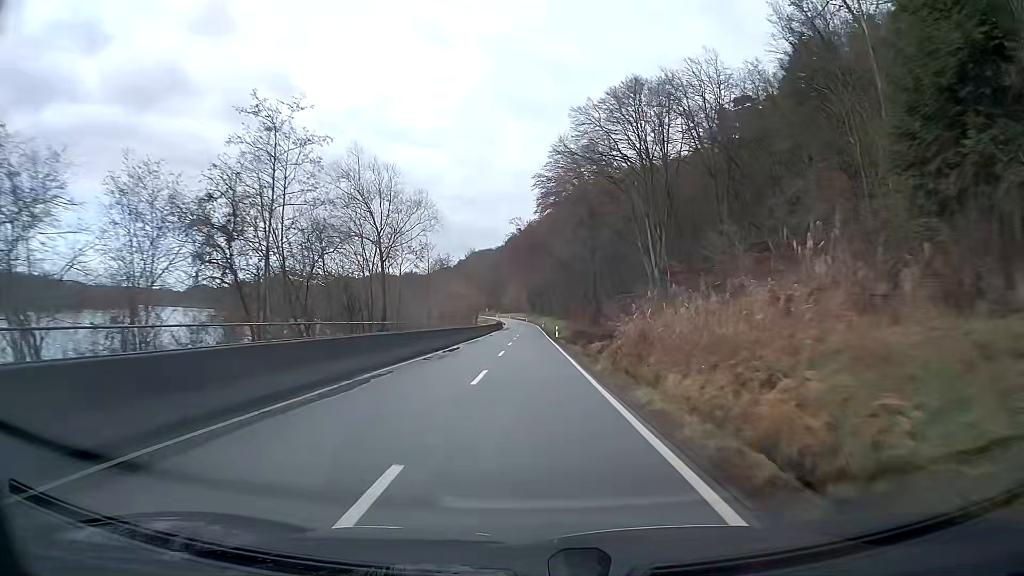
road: secondary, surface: asphalt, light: Day
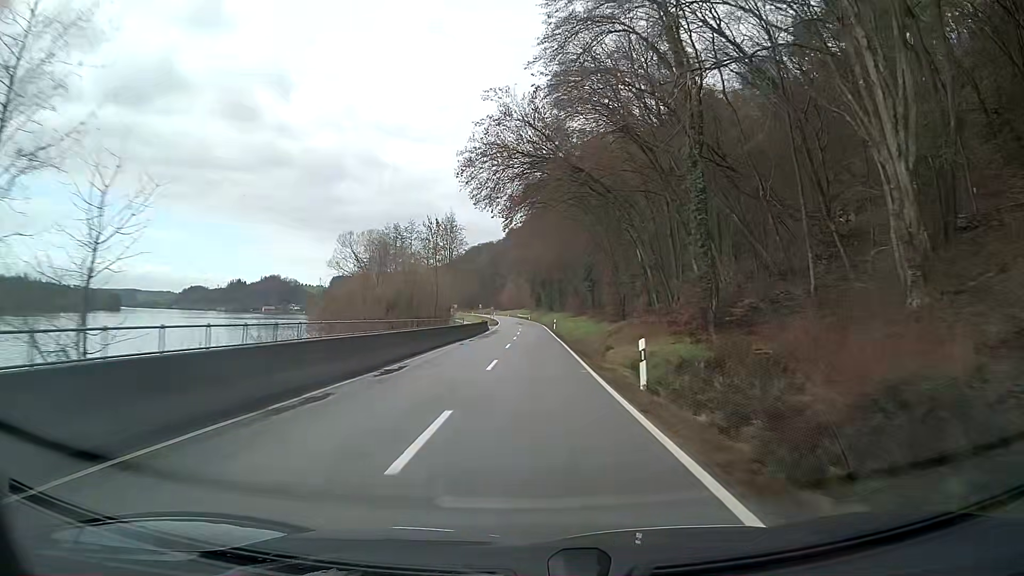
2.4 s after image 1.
(0.0, +44.3) m; 0°
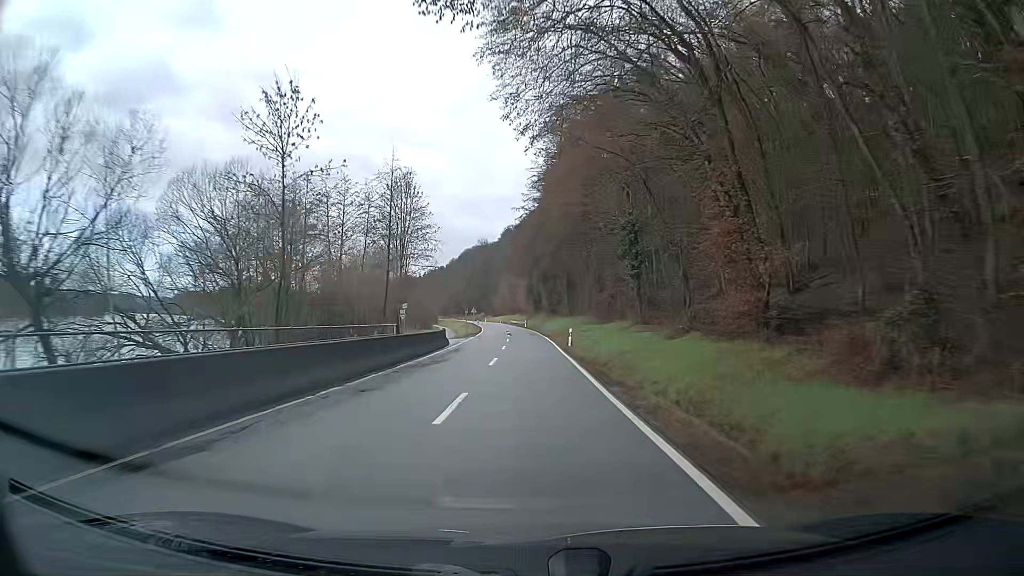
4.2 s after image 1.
(-0.2, +32.9) m; 0°
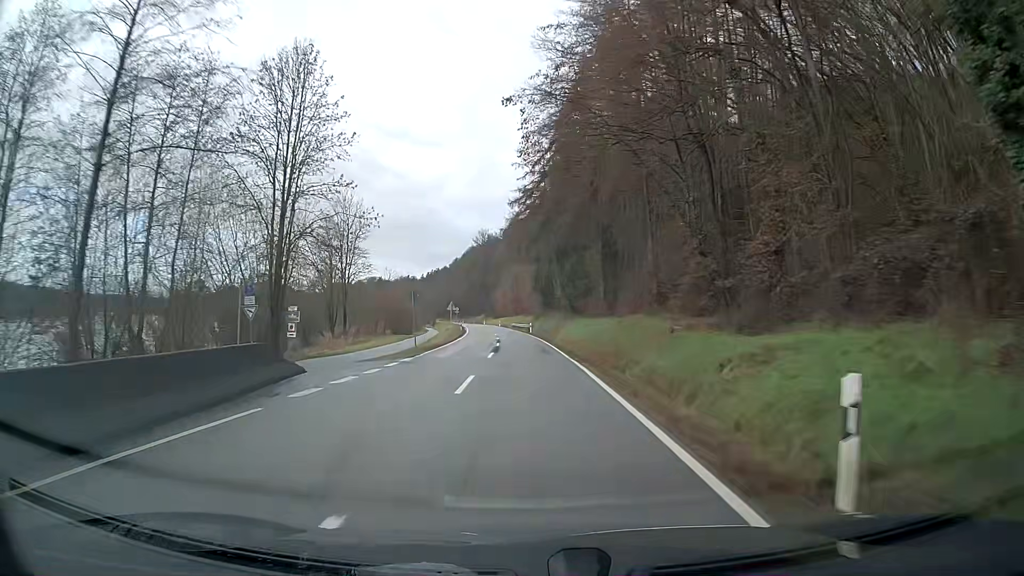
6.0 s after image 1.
(0.0, +32.7) m; -1°
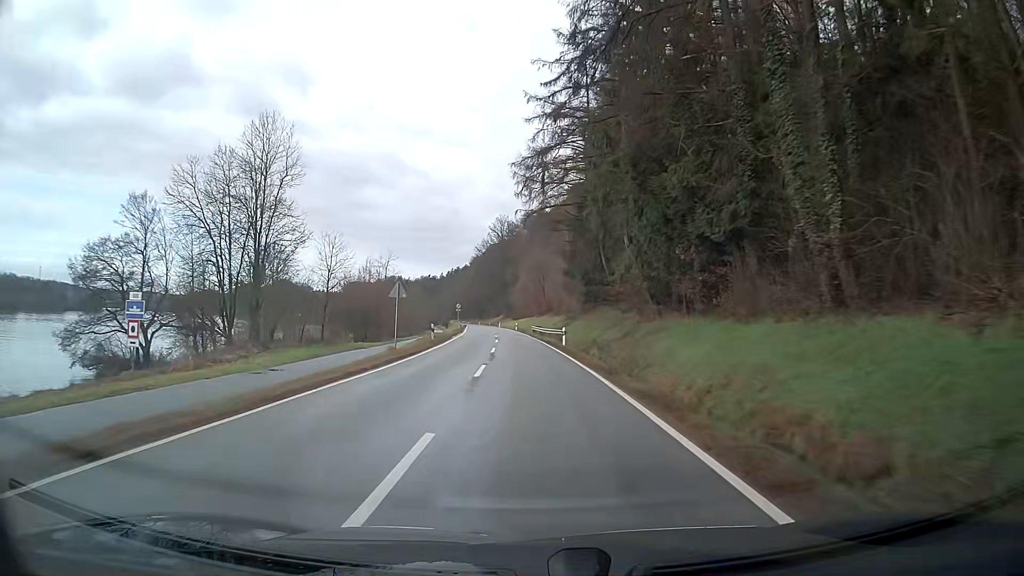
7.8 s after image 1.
(-0.6, +32.6) m; -2°
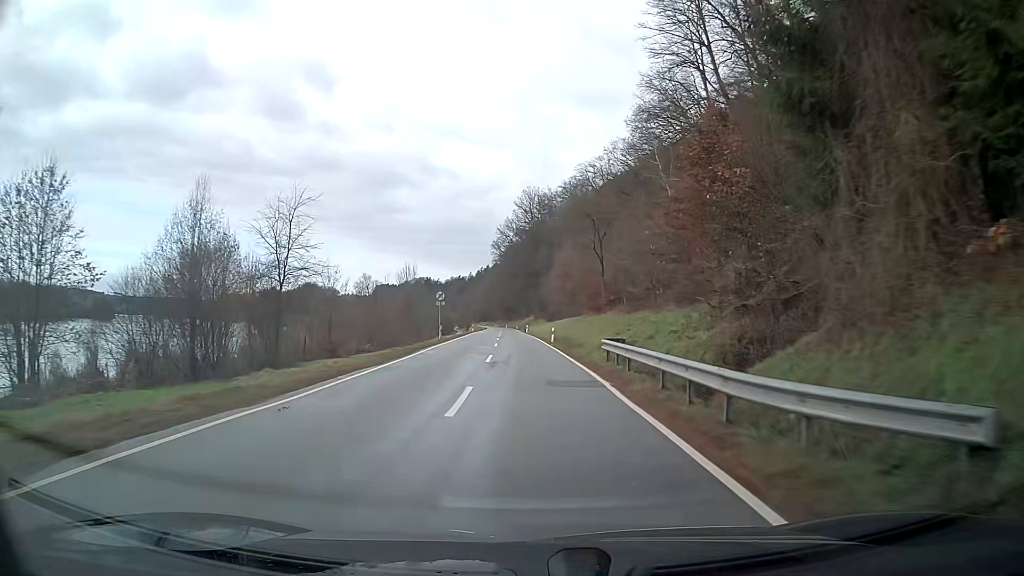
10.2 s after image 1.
(-1.0, +43.5) m; -3°
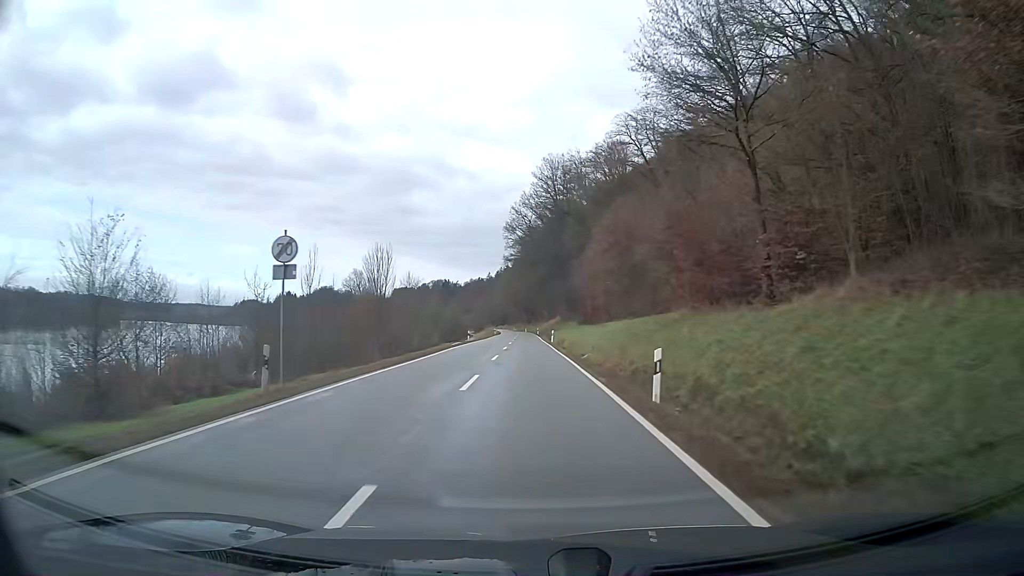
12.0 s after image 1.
(-0.5, +32.6) m; -2°
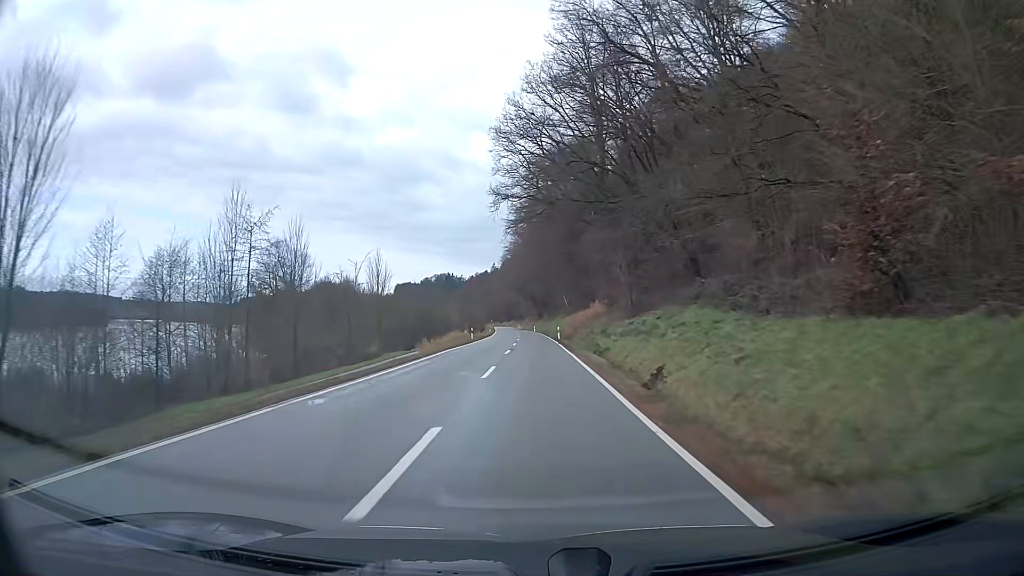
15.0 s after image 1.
(-0.5, +57.6) m; -1°
